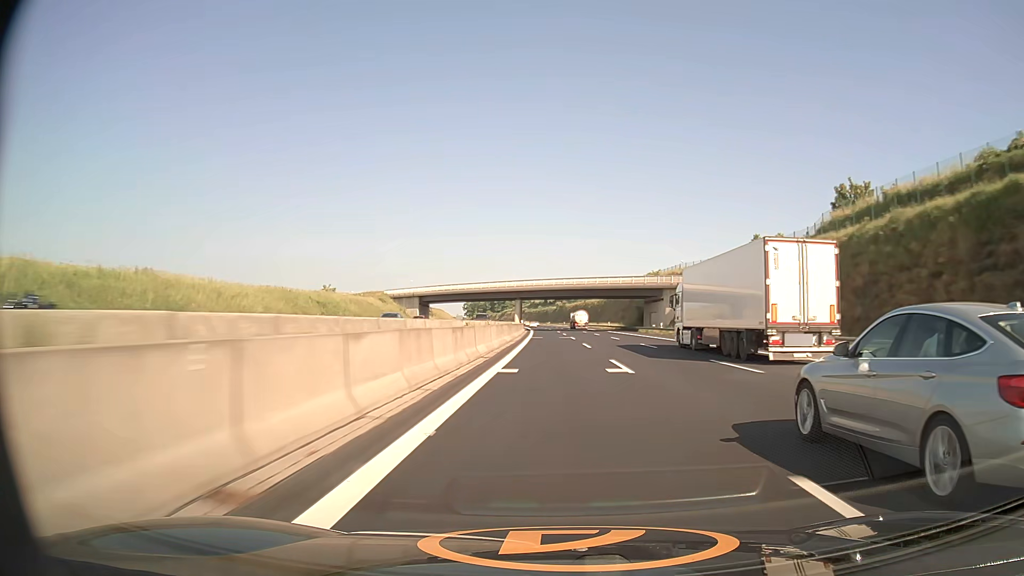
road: motorway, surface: asphalt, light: Day
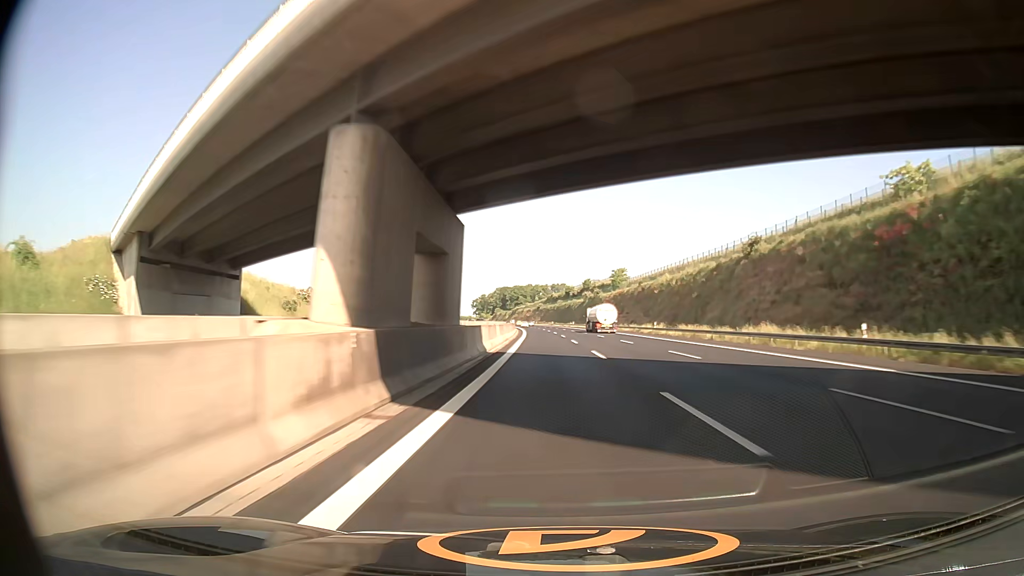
(-1.6, +100.3) m; -2°
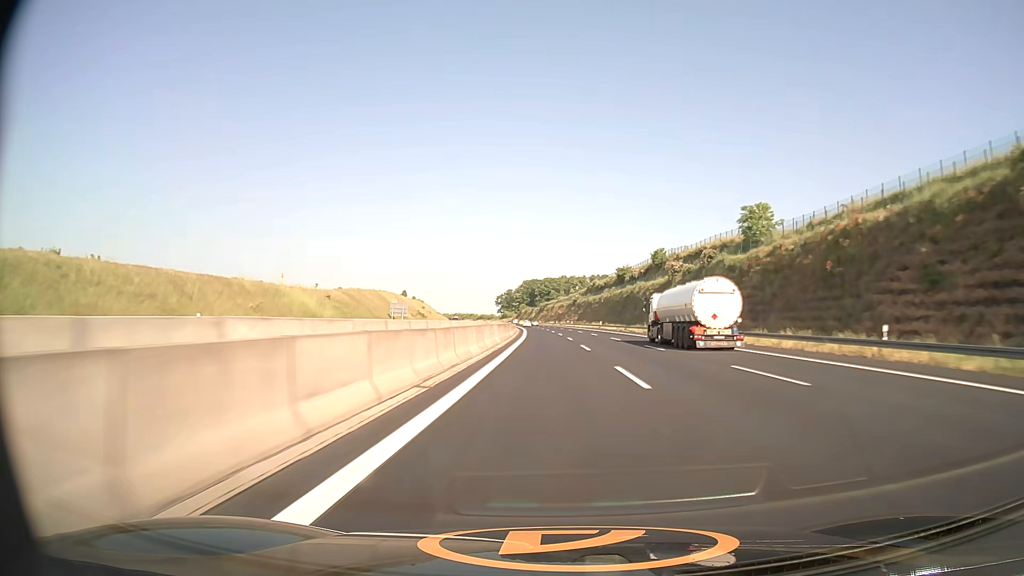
(-2.1, +100.3) m; -3°
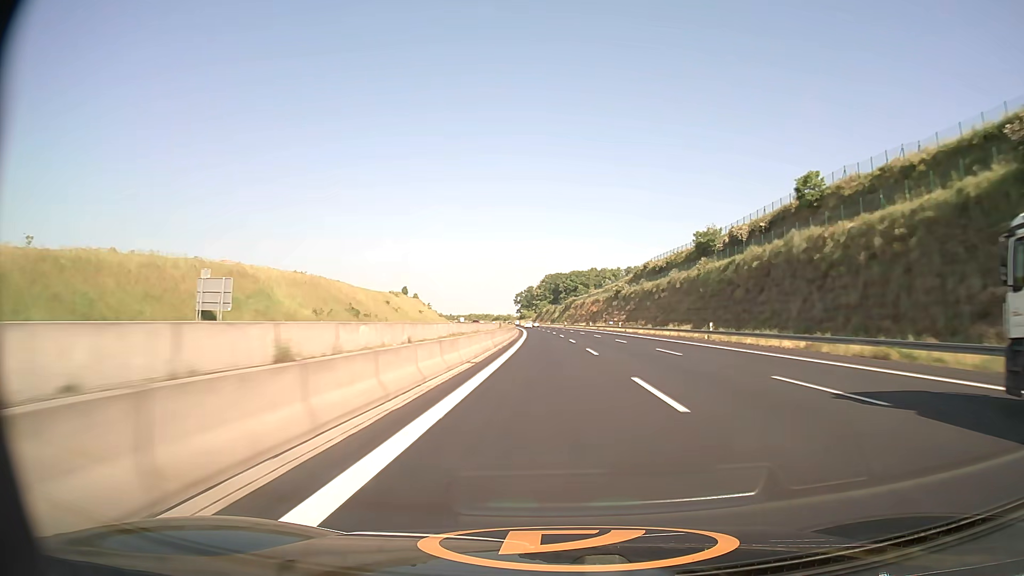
(-1.3, +75.1) m; -2°
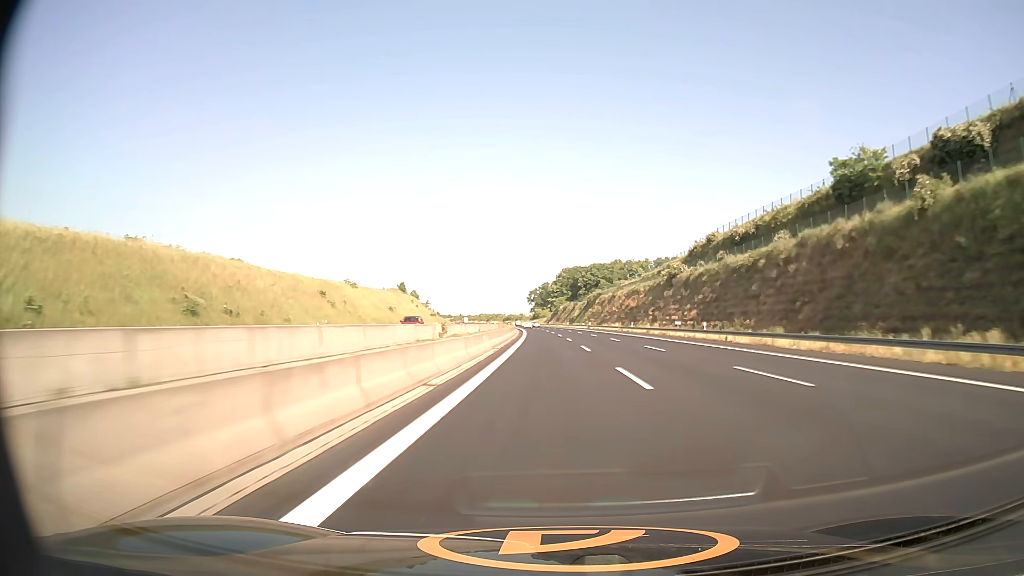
(-0.6, +50.2) m; -1°
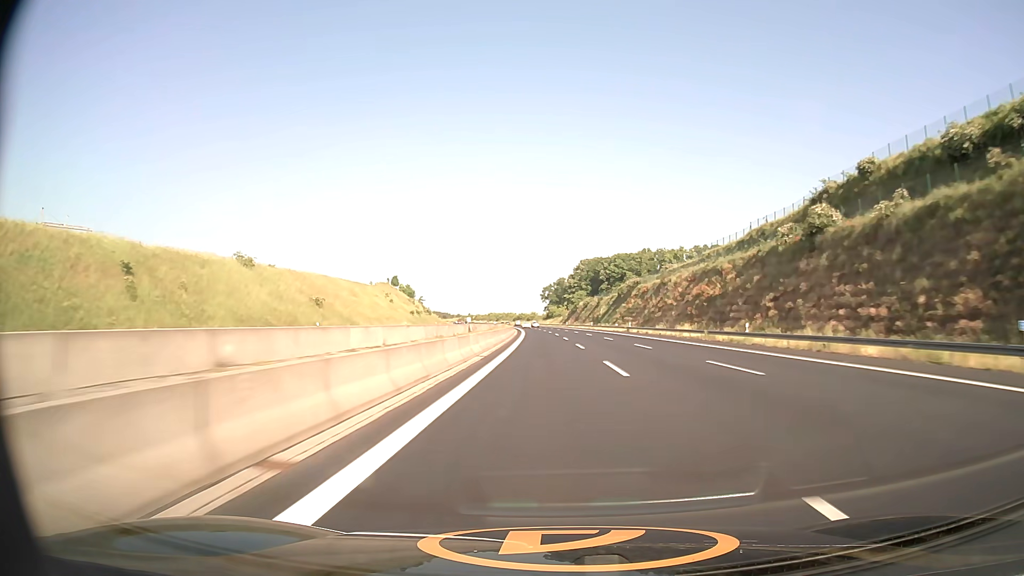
(-0.6, +50.4) m; -1°
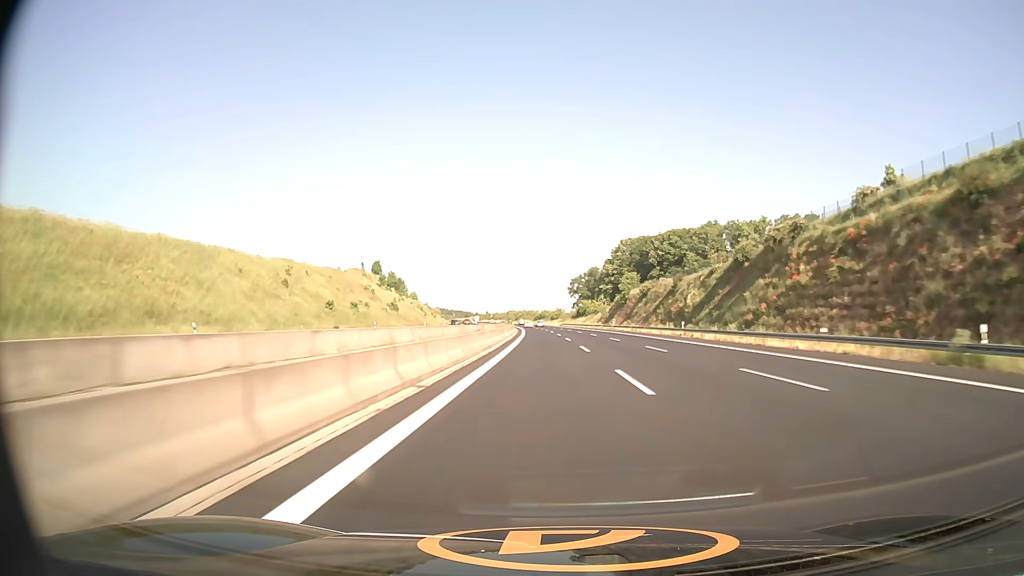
(-1.5, +76.0) m; -2°
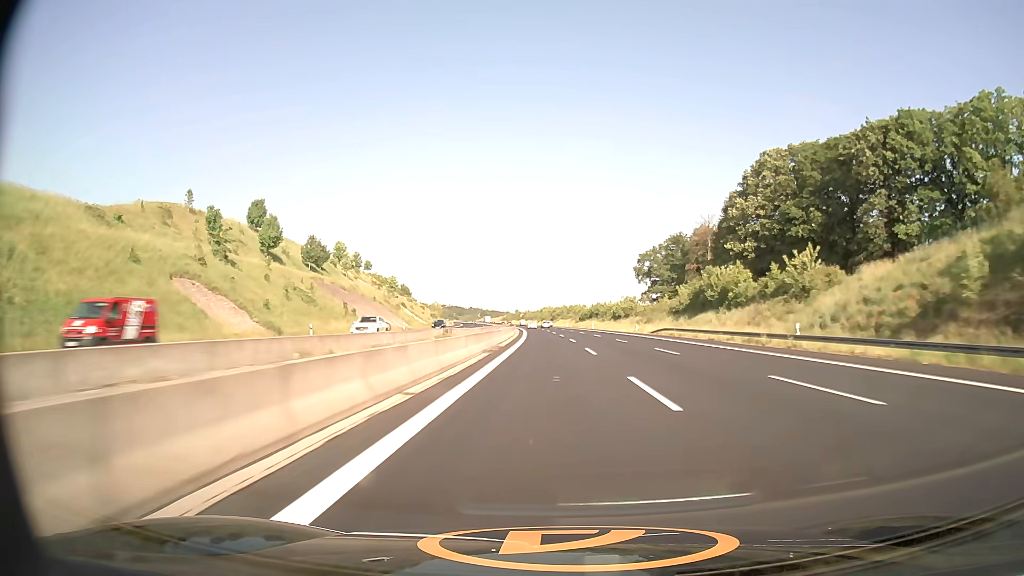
(-4.1, +127.4) m; -4°
(0, +10) (0, +20) (0, +30) (0, +40) (-1, +50) (-1, +60) (-1, +70) (-1, +80) (-2, +90) (-2, +100) m
